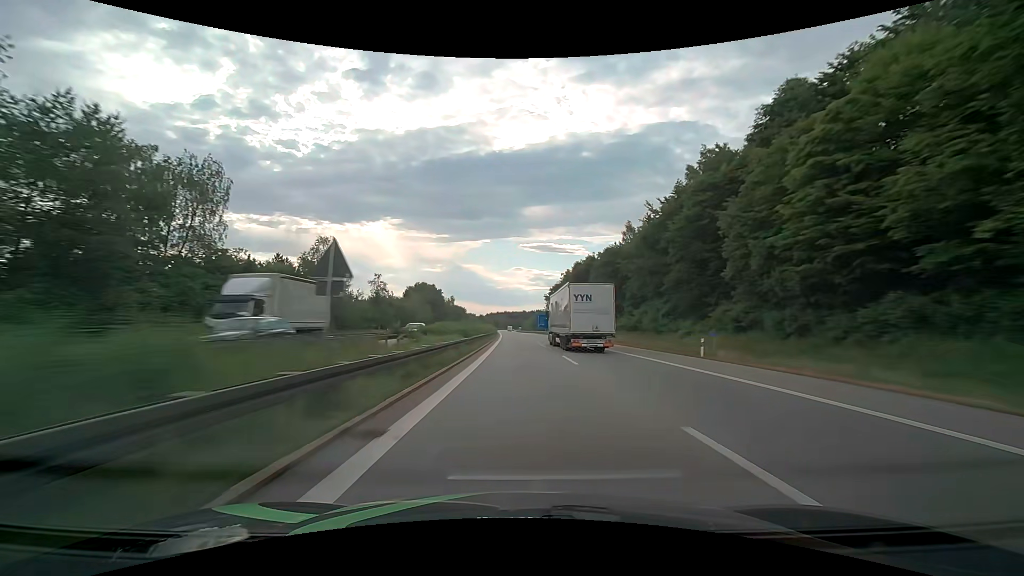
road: motorway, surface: asphalt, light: Day
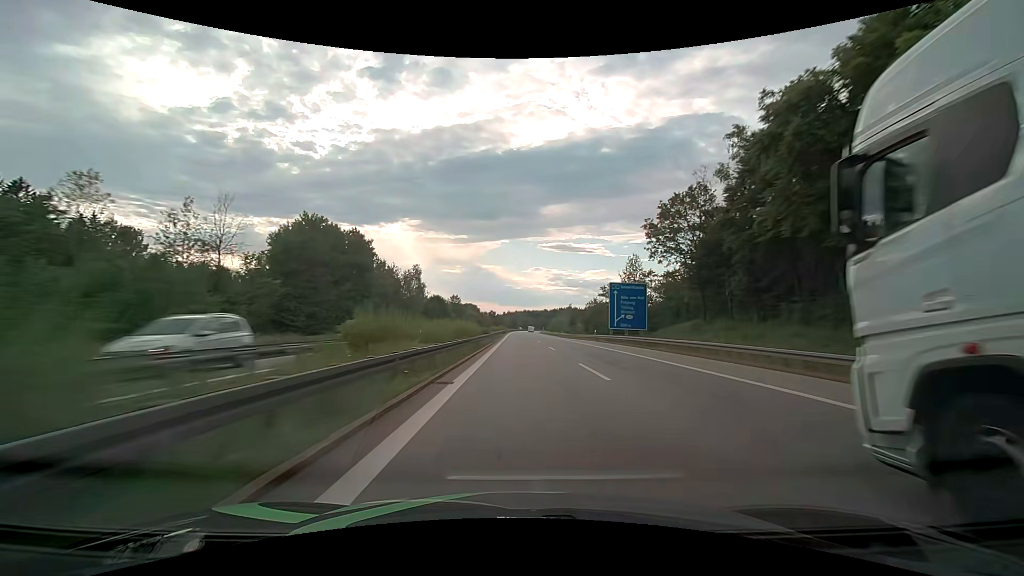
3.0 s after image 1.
(-2.6, +114.9) m; -2°
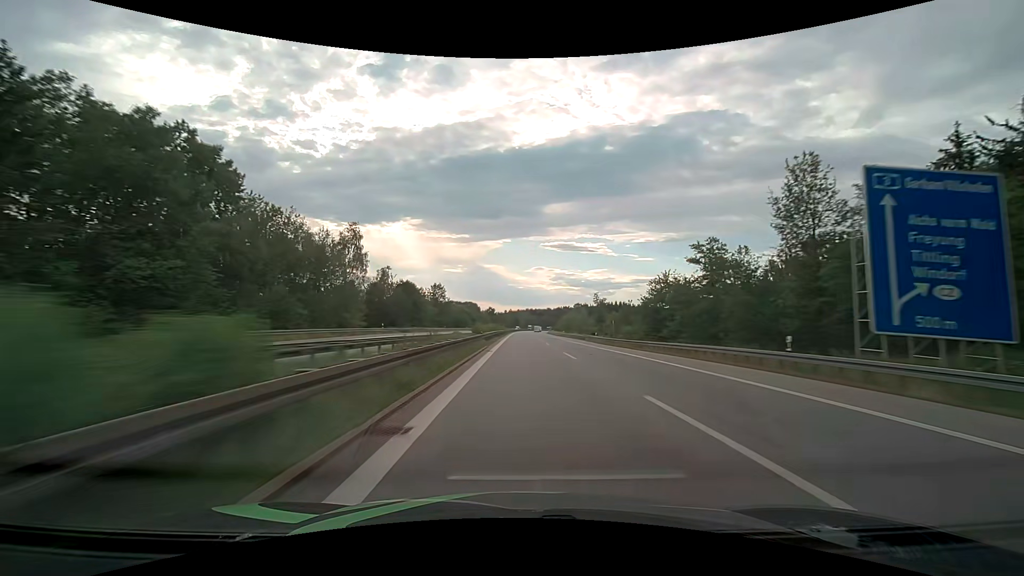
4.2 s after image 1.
(-0.3, +45.6) m; 0°
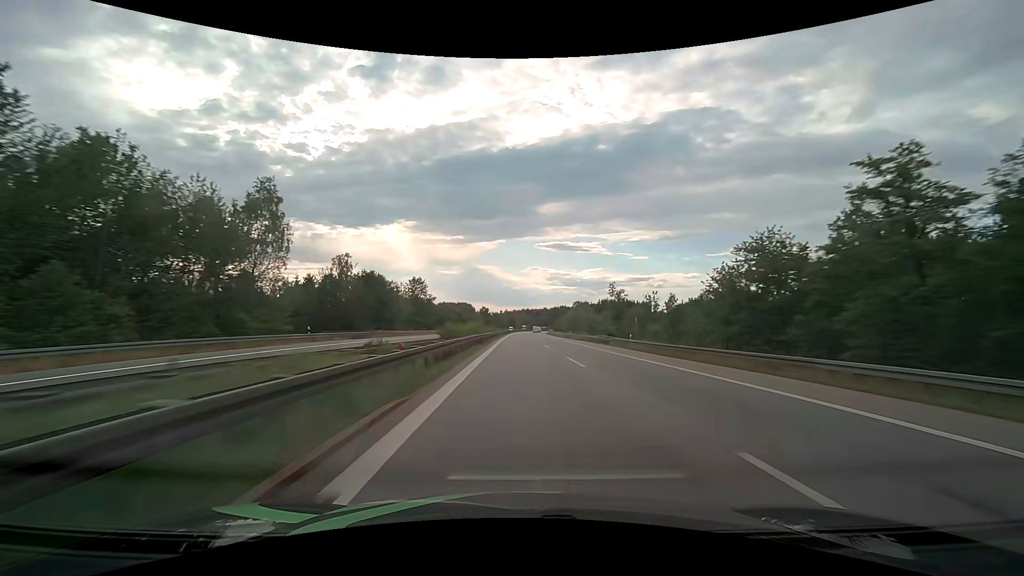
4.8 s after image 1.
(+0.1, +22.5) m; 0°
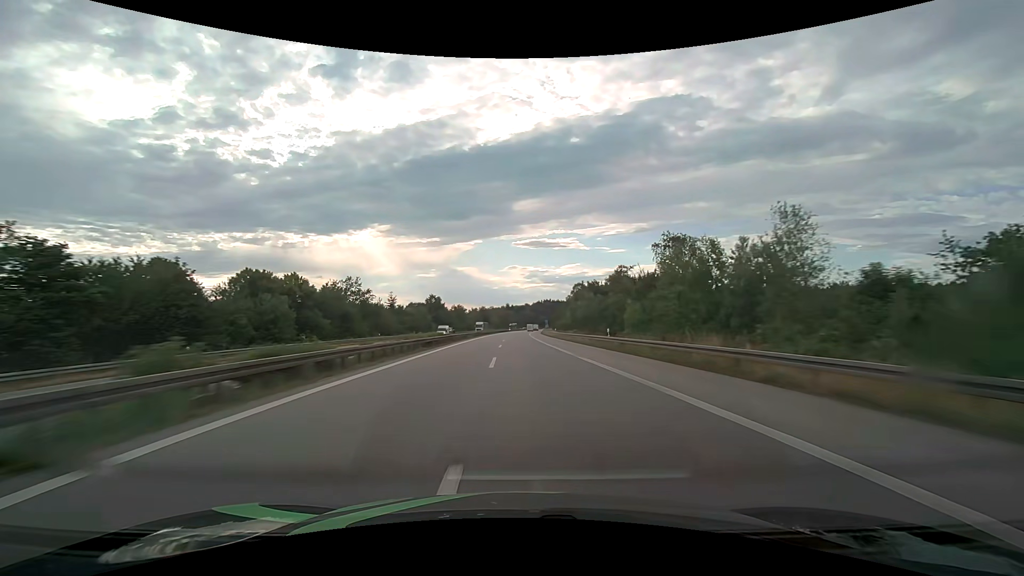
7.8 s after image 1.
(+2.8, +109.4) m; +2°
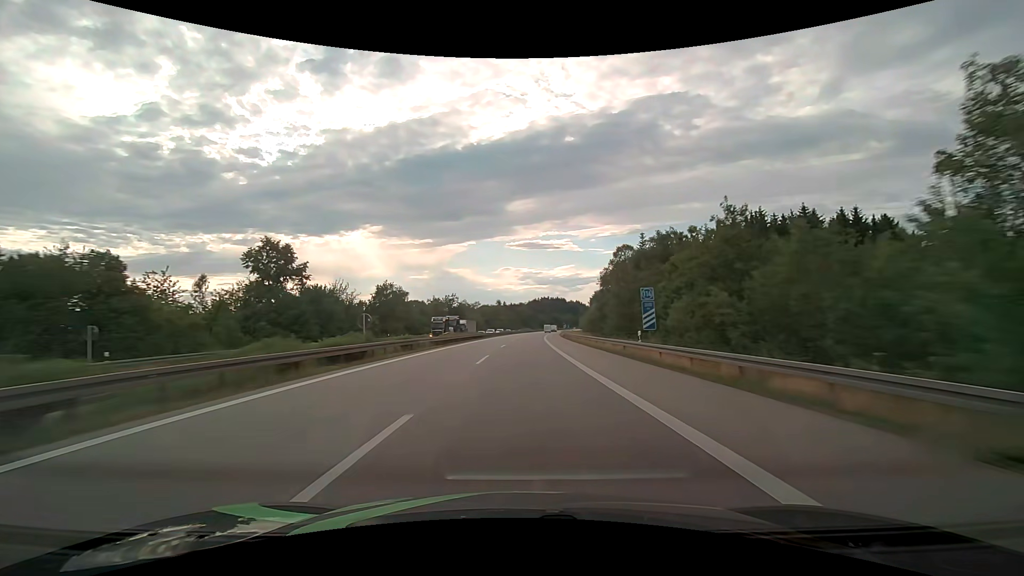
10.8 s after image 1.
(+0.1, +106.4) m; 0°
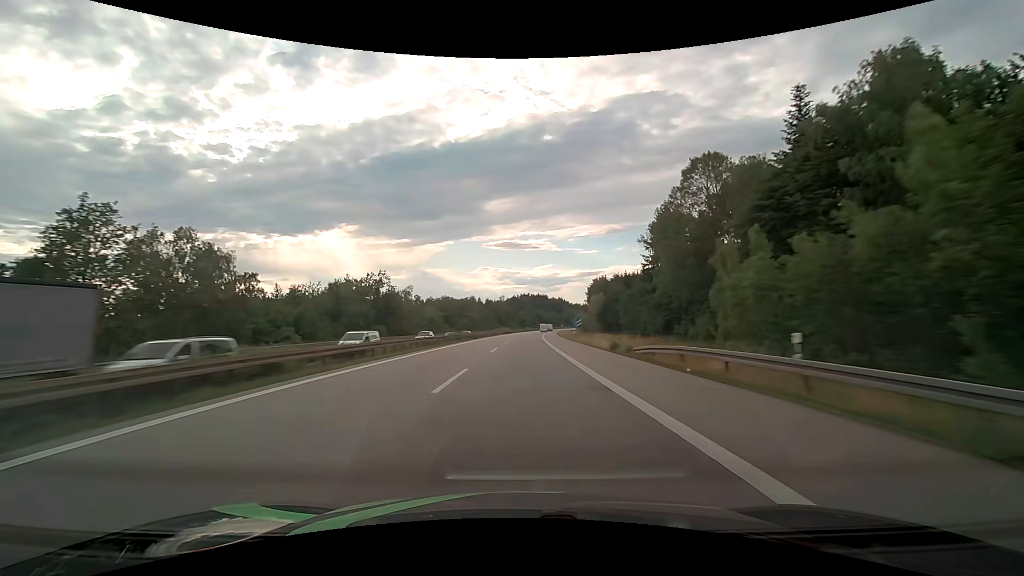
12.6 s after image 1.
(+1.3, +63.5) m; +3°
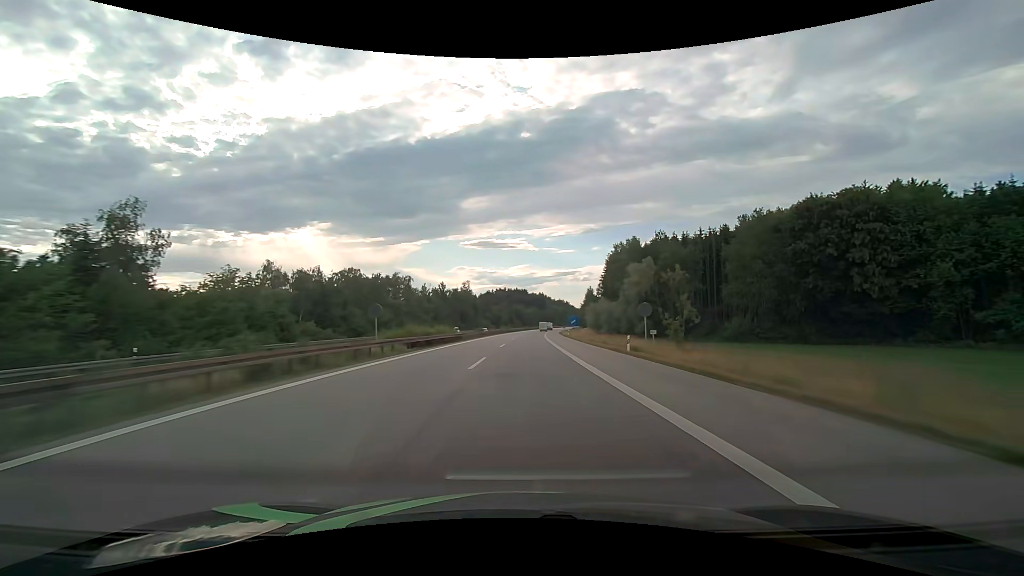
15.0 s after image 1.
(+1.7, +85.0) m; +3°
(0, +10) (0, +20) (0, +30) (+1, +40) (+1, +50) (+1, +60) (+2, +70) (+2, +80) (+3, +90) (+3, +100) m
